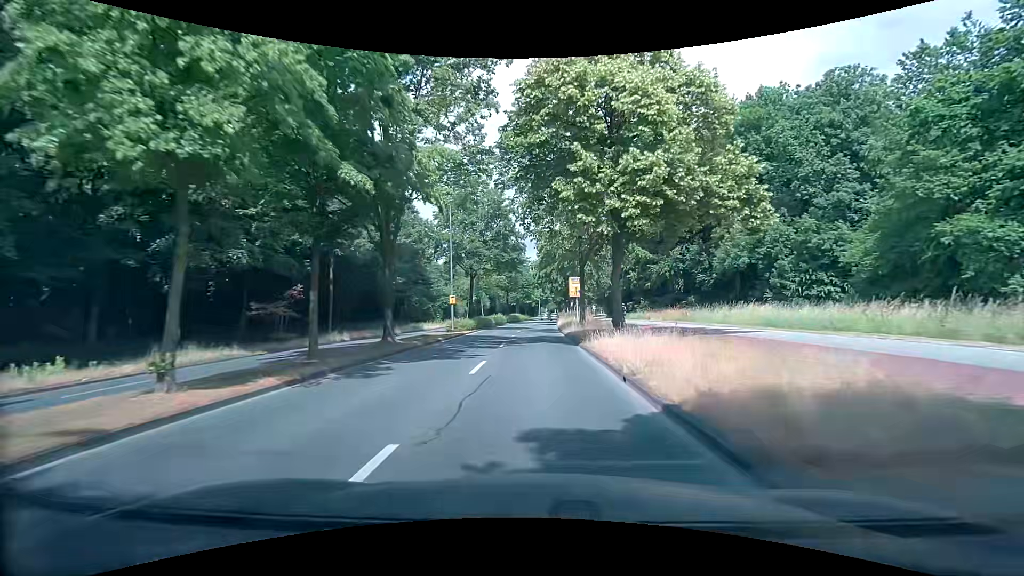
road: primary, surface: asphalt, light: Day
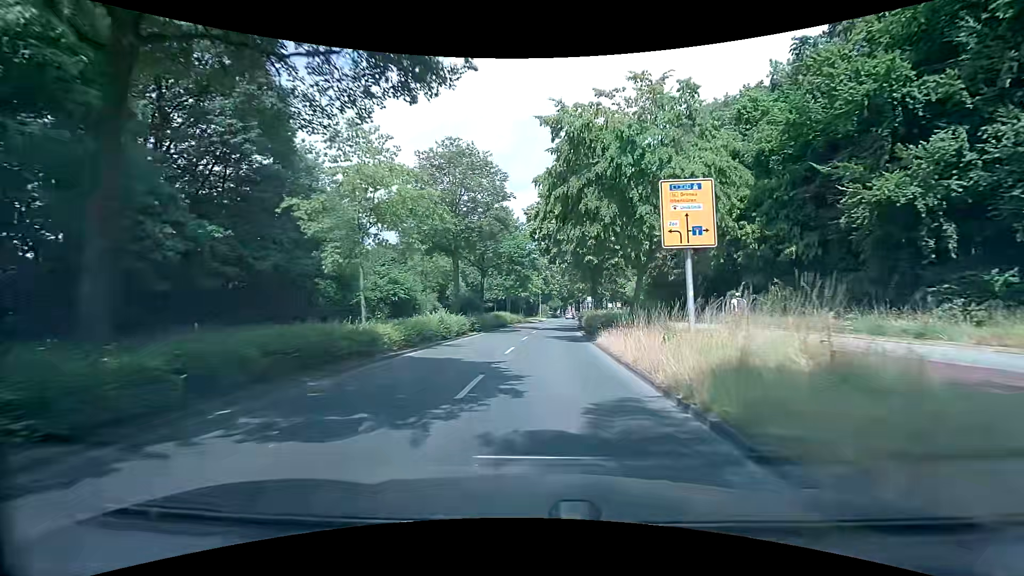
(0.0, +39.6) m; 0°
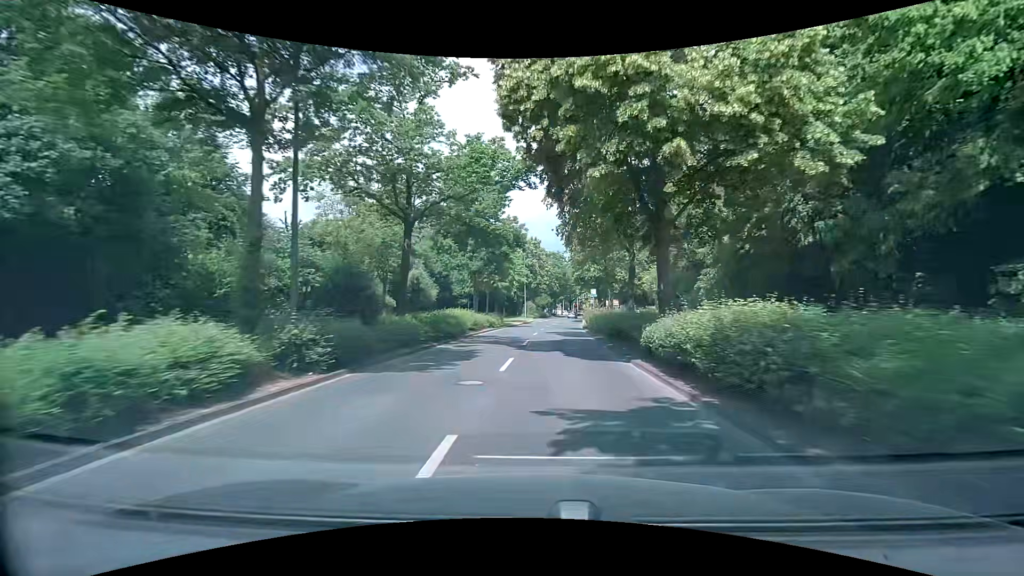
(+0.1, +23.3) m; +1°
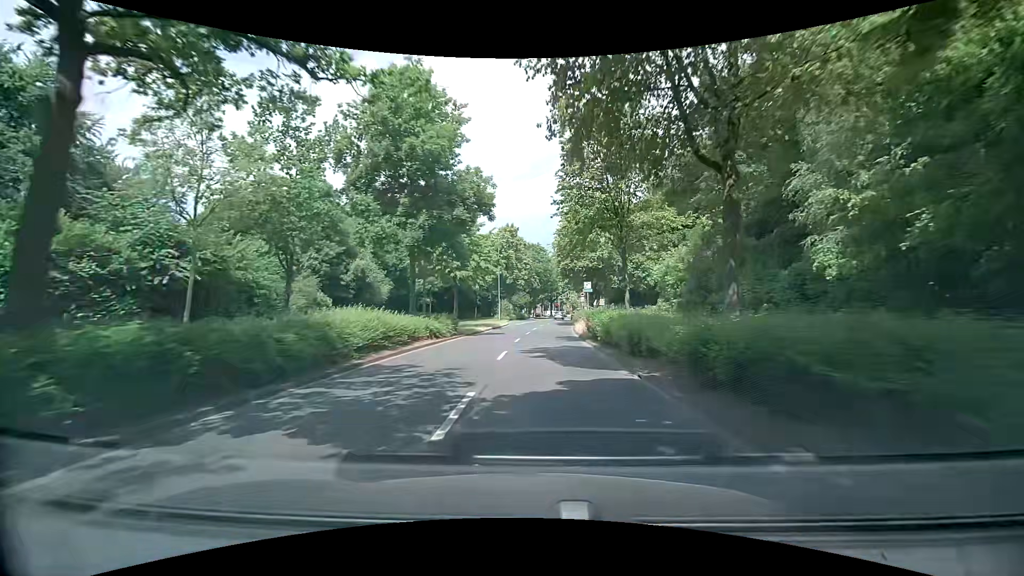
(+0.5, +15.2) m; +3°
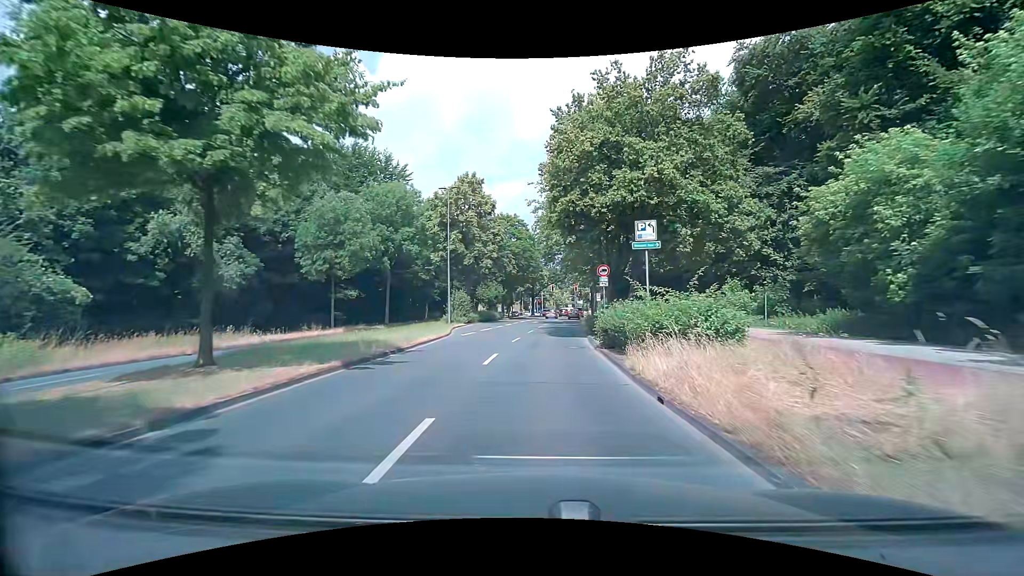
(+0.5, +28.5) m; +3°
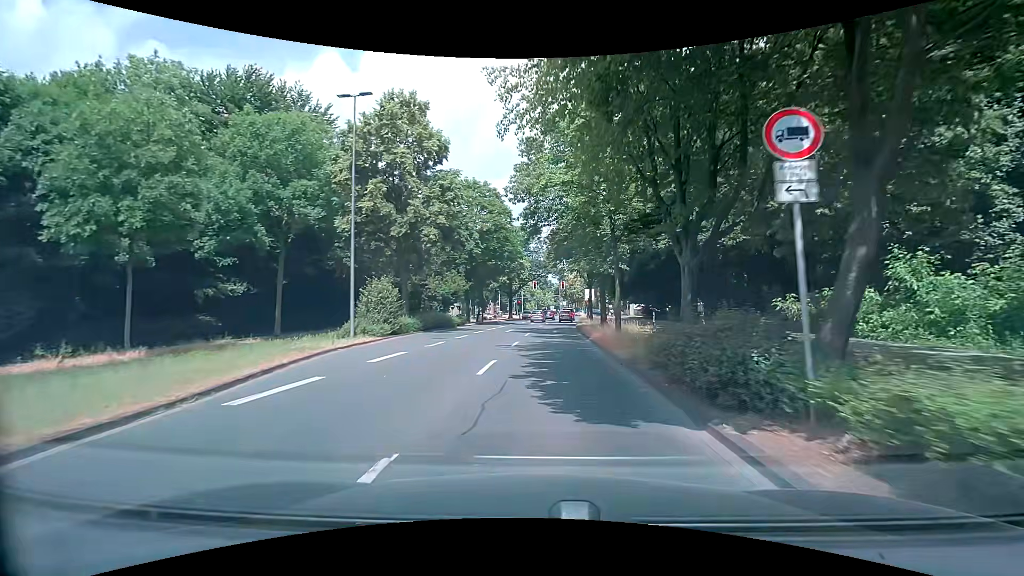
(+0.1, +19.5) m; +1°
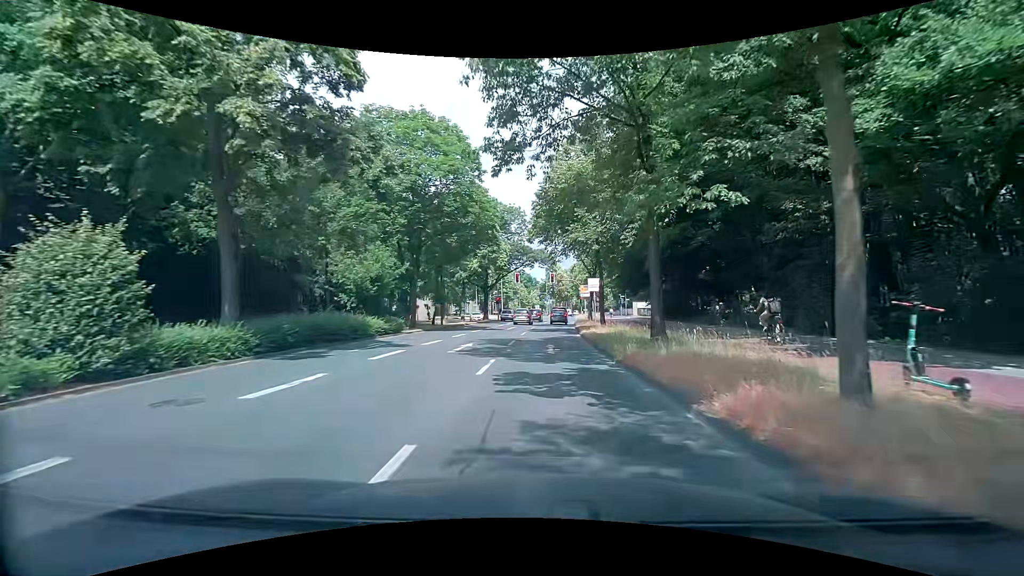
(+0.4, +17.6) m; +2°
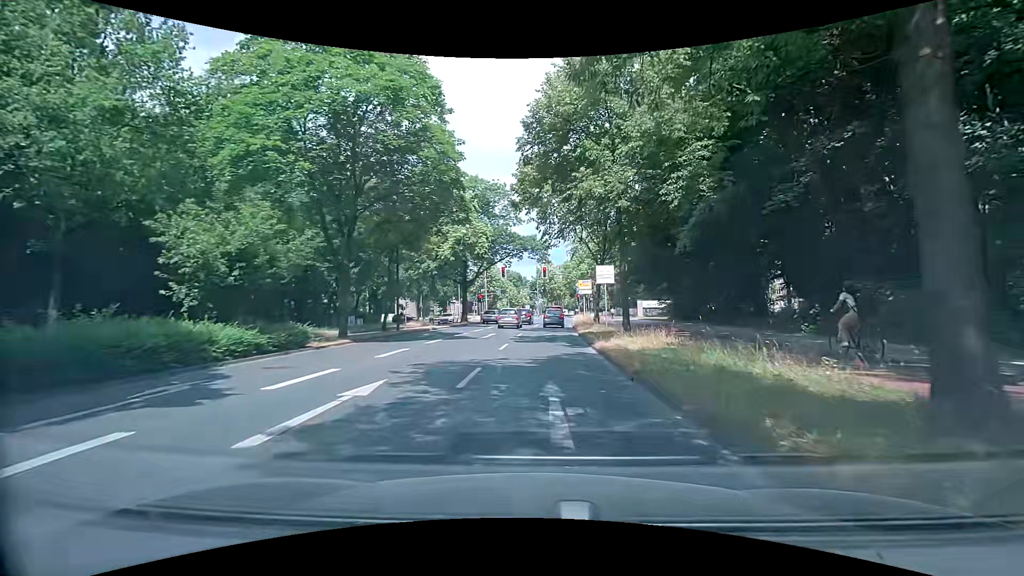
(0.0, +11.0) m; +1°
